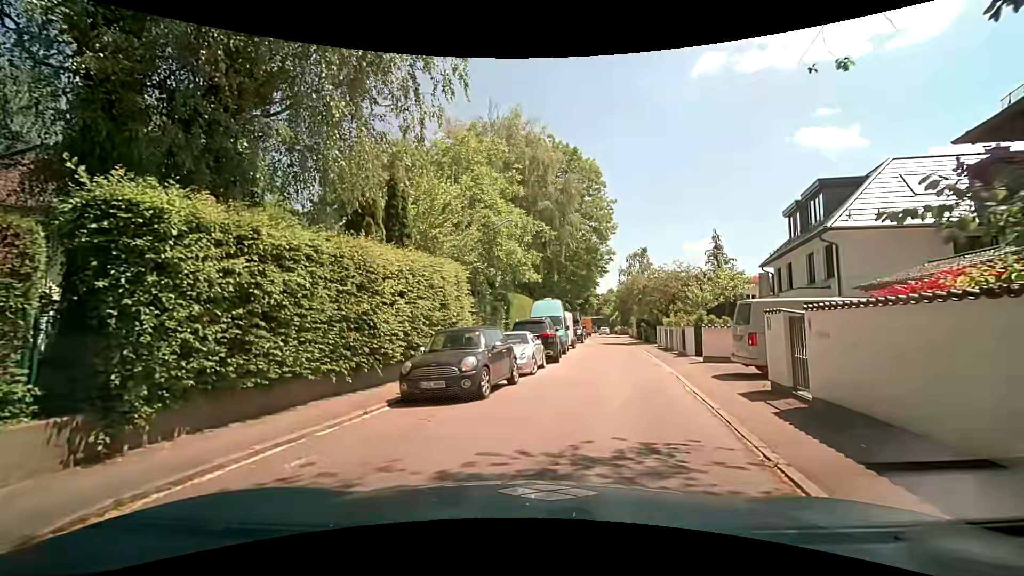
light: Day
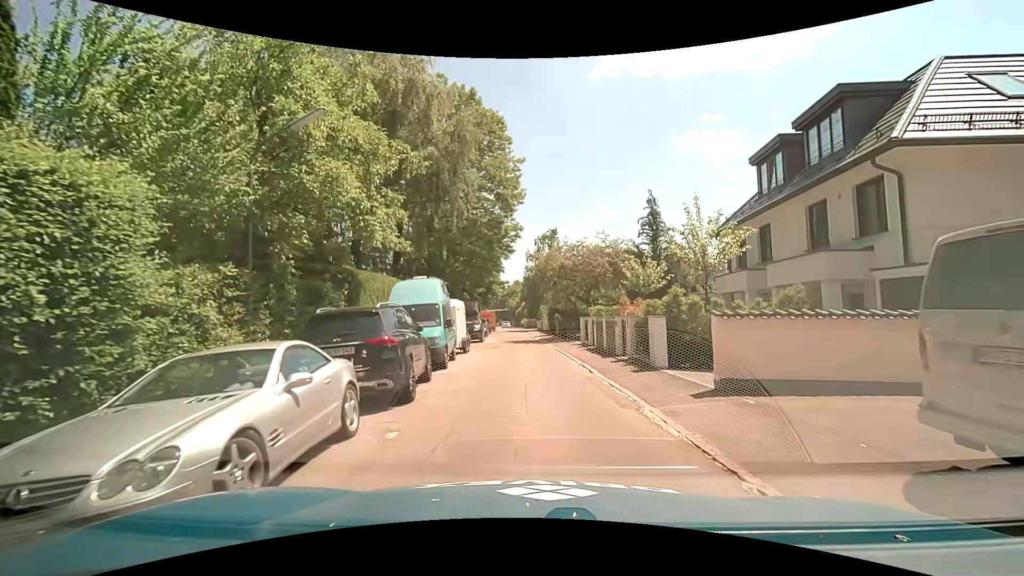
(+1.2, +10.6) m; +11°
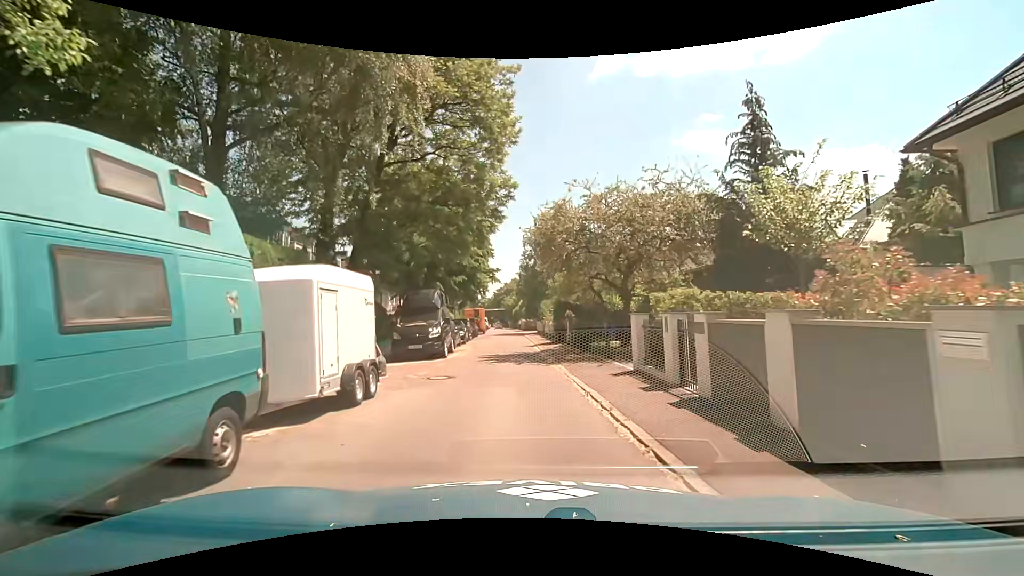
(+0.2, +13.5) m; 0°
